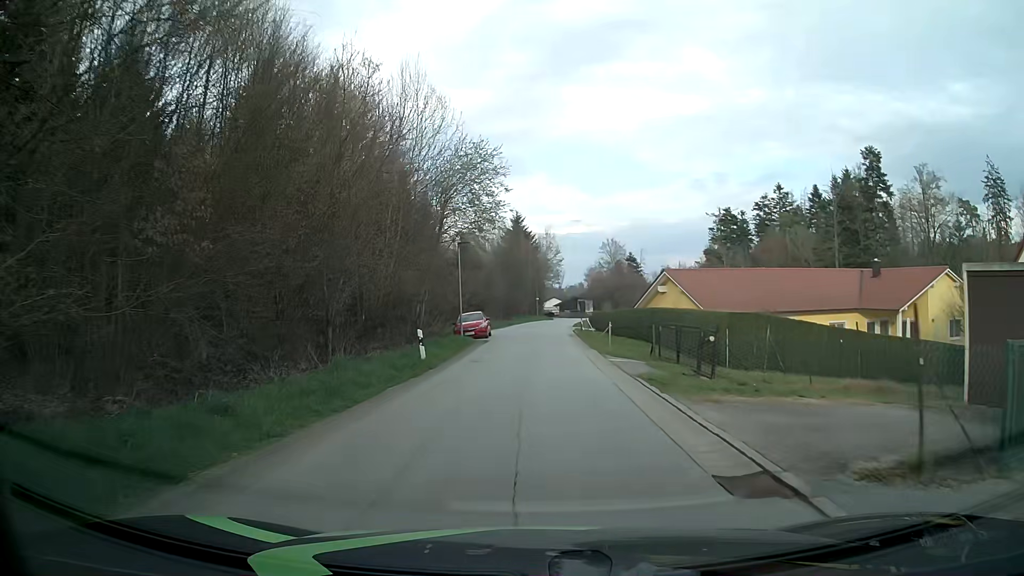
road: residential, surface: asphalt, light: Day
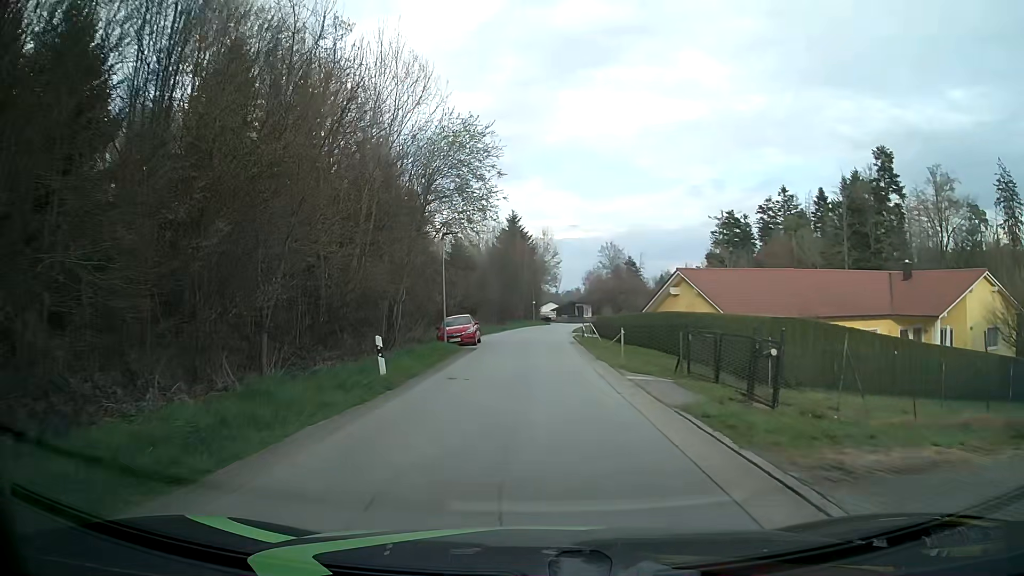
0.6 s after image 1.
(0.0, +4.8) m; 0°
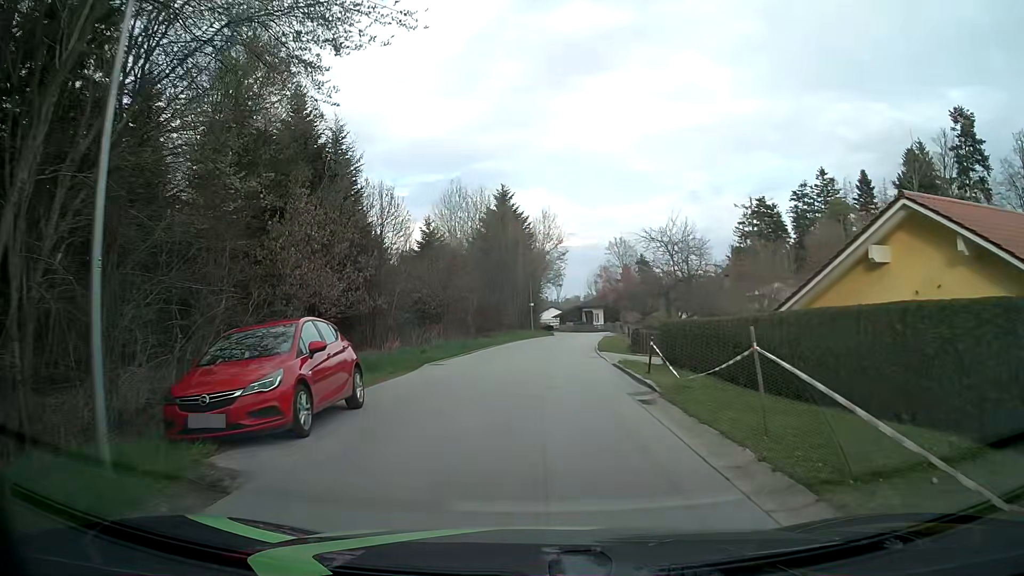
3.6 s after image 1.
(+0.2, +23.0) m; +1°
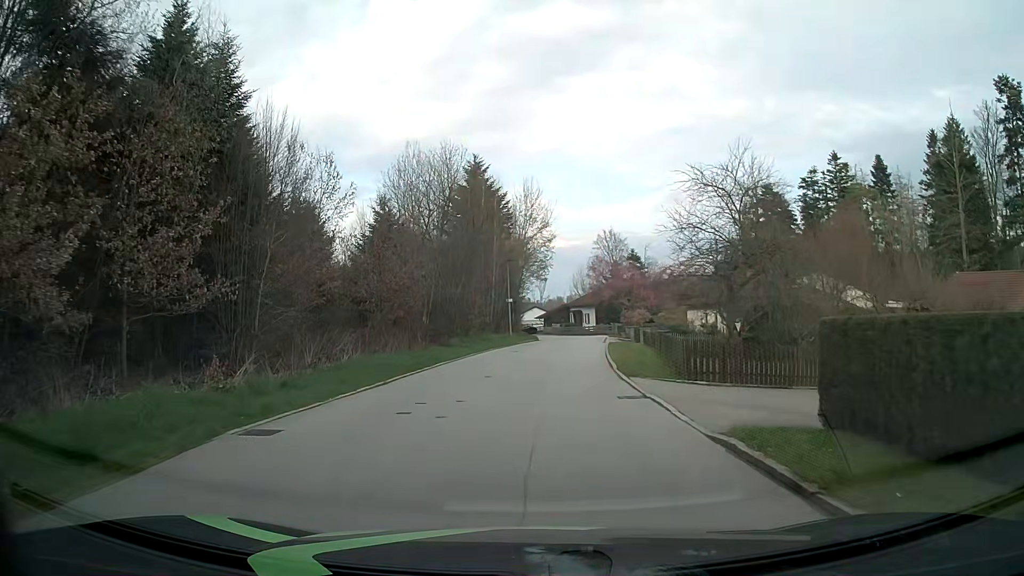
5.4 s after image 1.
(+0.1, +13.5) m; +1°
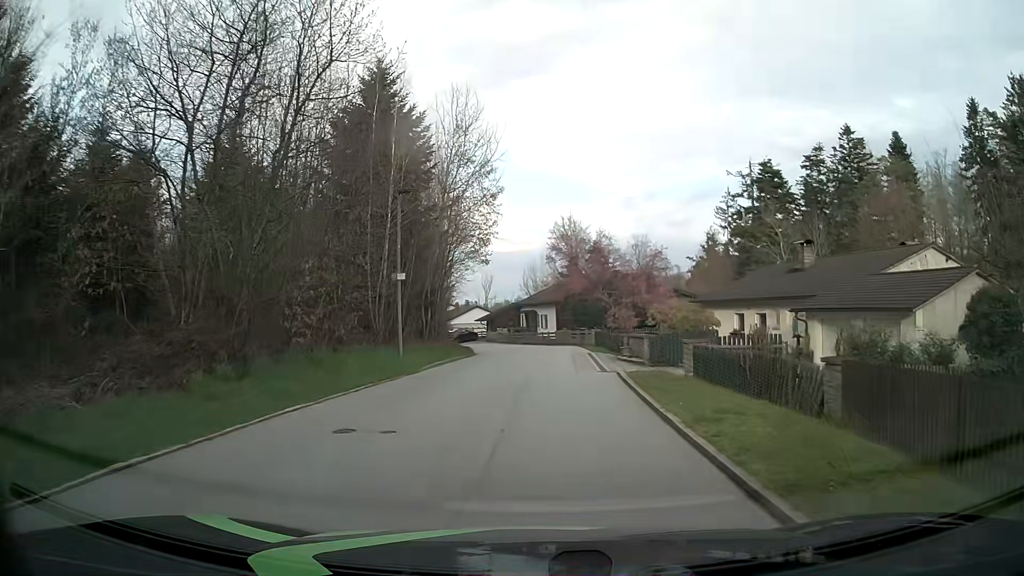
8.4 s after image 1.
(+0.6, +22.4) m; +5°
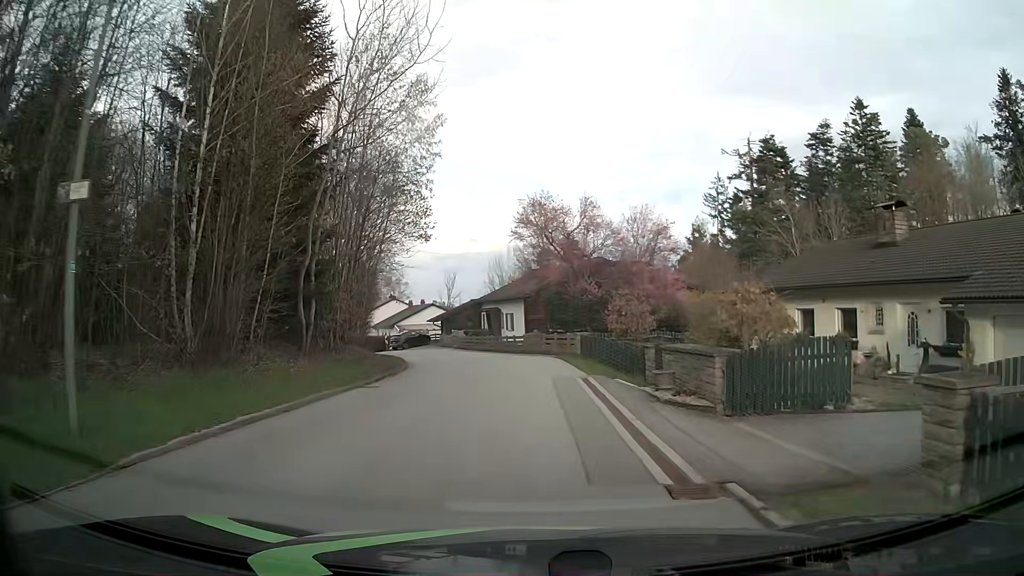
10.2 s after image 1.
(+0.2, +13.4) m; +2°
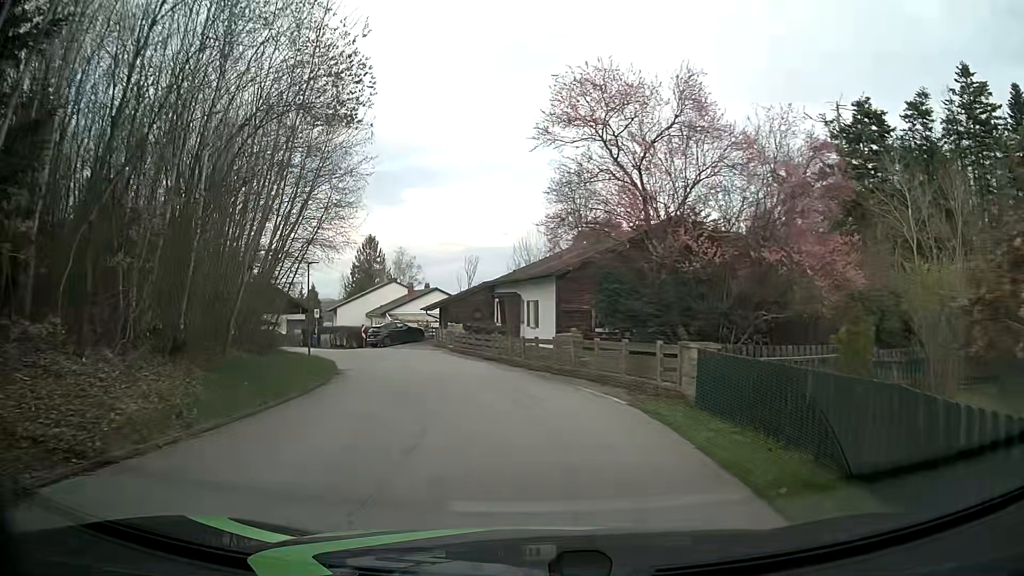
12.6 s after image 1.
(-0.3, +18.0) m; -2°
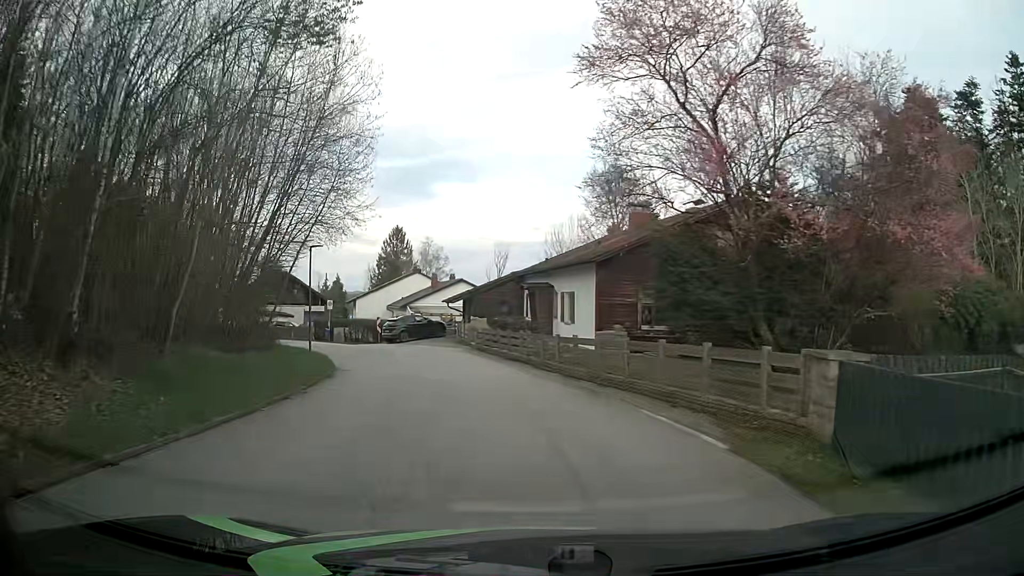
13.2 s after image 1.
(-0.2, +4.5) m; -4°
(0, +10) (-2, +20) (-5, +29) (-9, +38) (-16, +46) (-23, +53) (-30, +60) (-37, +67) (-44, +74) (-51, +82) m
